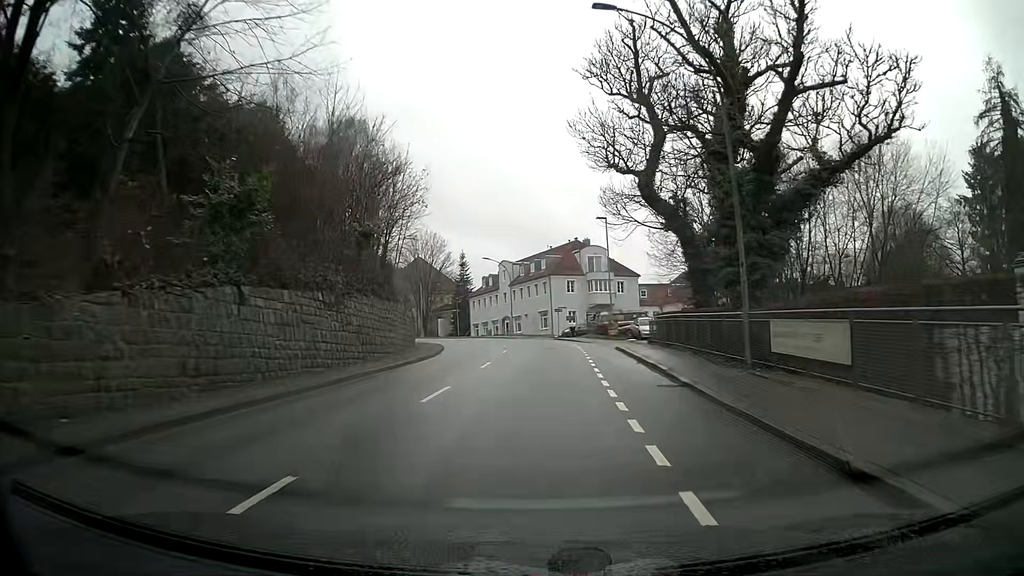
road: tertiary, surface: asphalt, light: Day
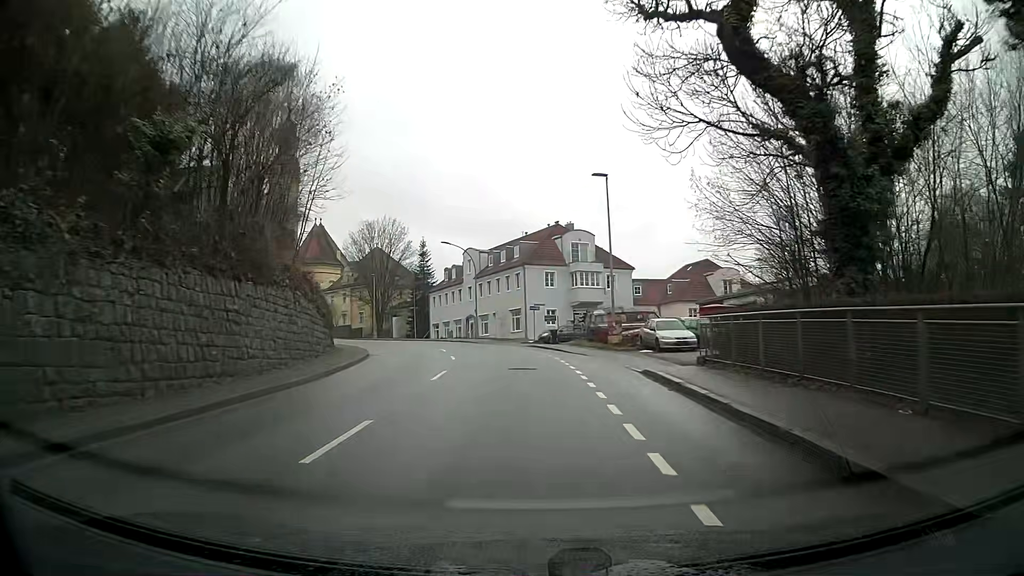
(+0.2, +14.5) m; +2°
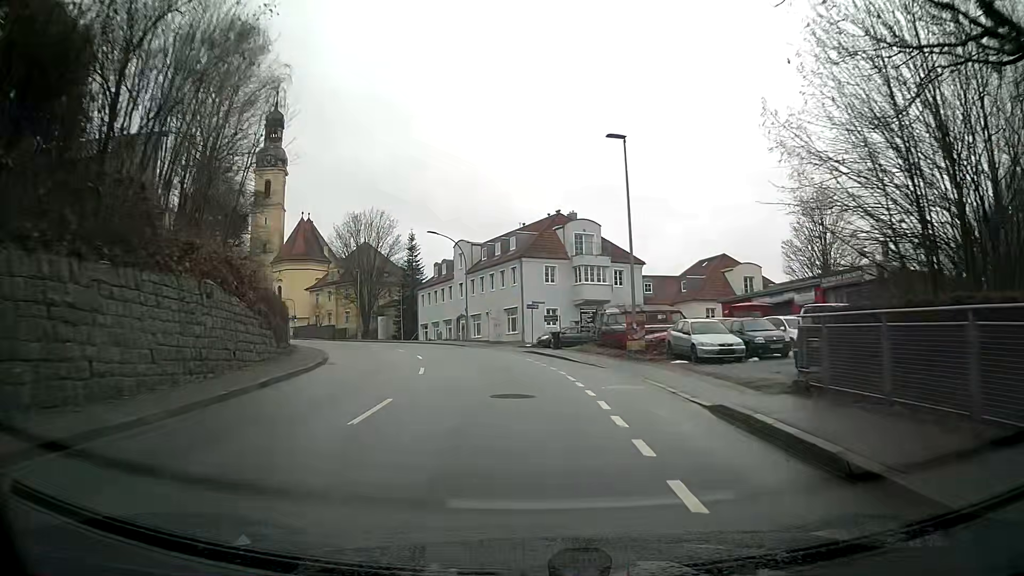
(0.0, +7.1) m; -1°
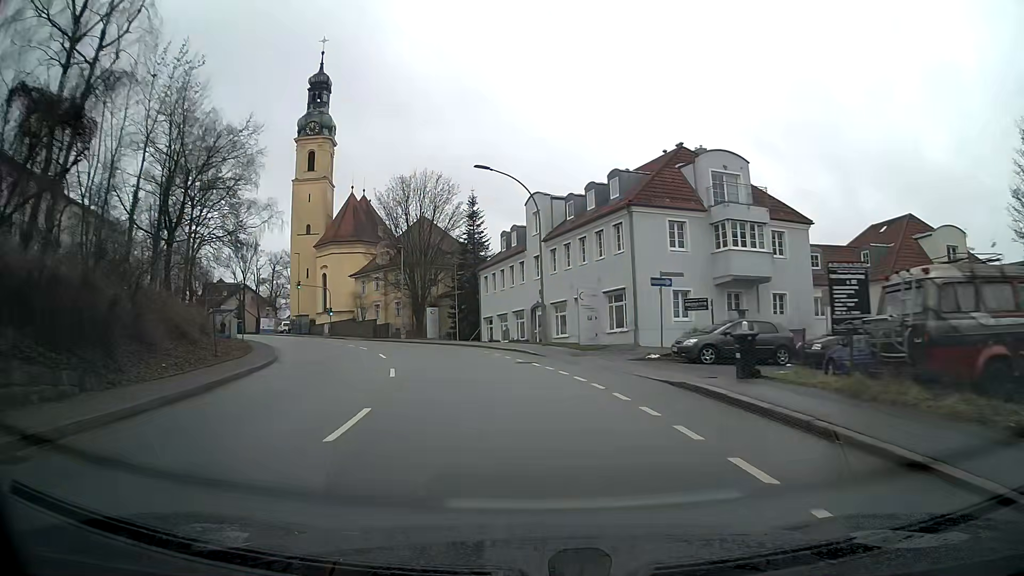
(-1.4, +20.9) m; -8°
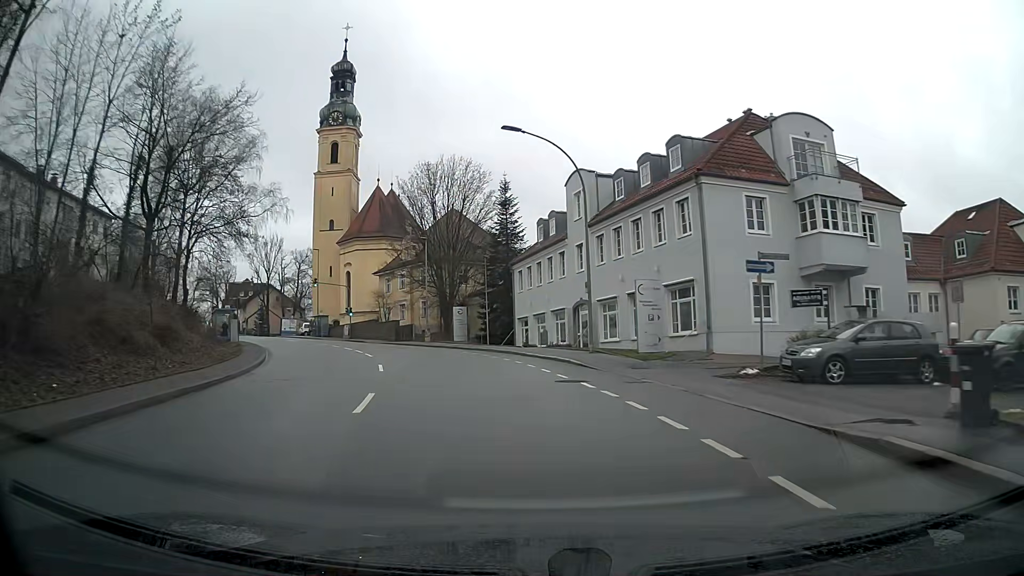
(-0.2, +6.8) m; -3°
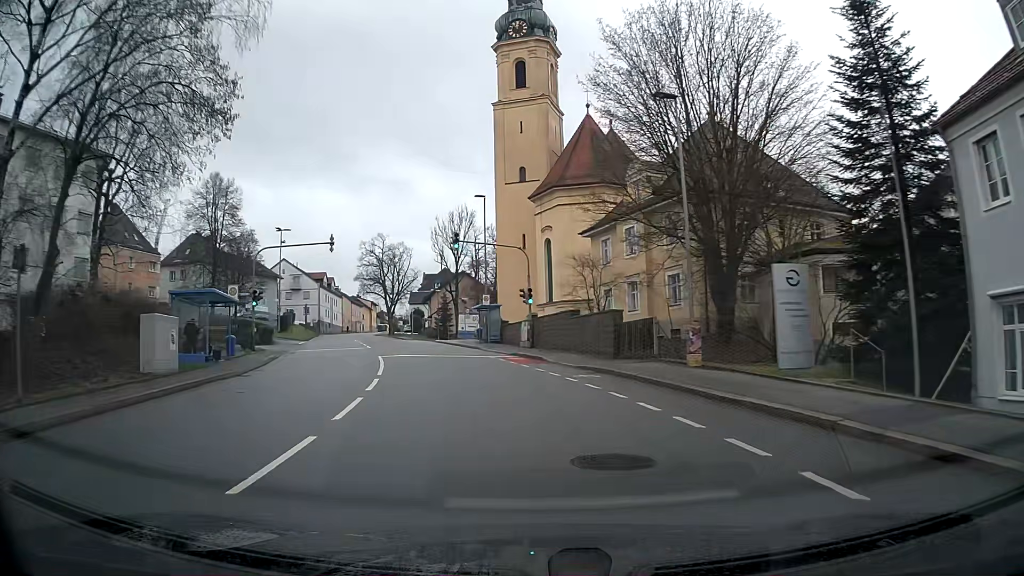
(-5.7, +33.0) m; -20°
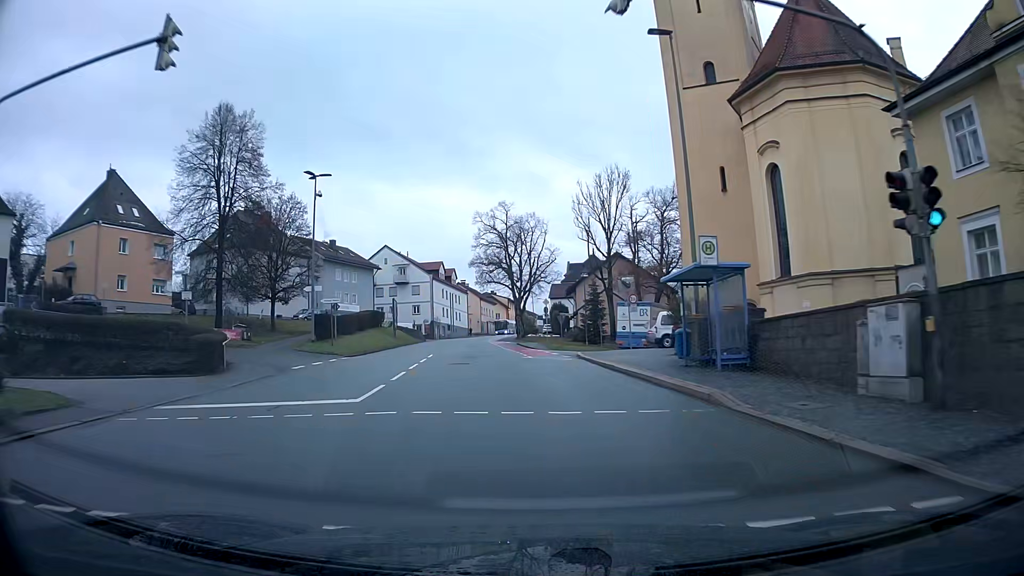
(-3.1, +27.4) m; -12°
(0, +10) (-1, +20) (-2, +30) (-3, +40) (-3, +50) (-4, +60) (-5, +70) (-5, +80) (-5, +90) (-4, +100) m
